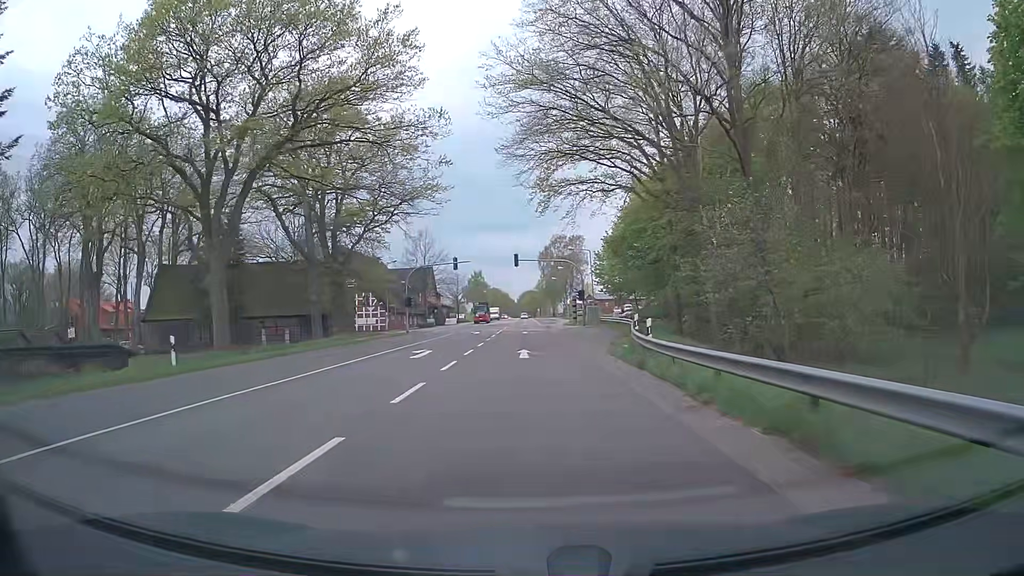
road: primary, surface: asphalt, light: Day
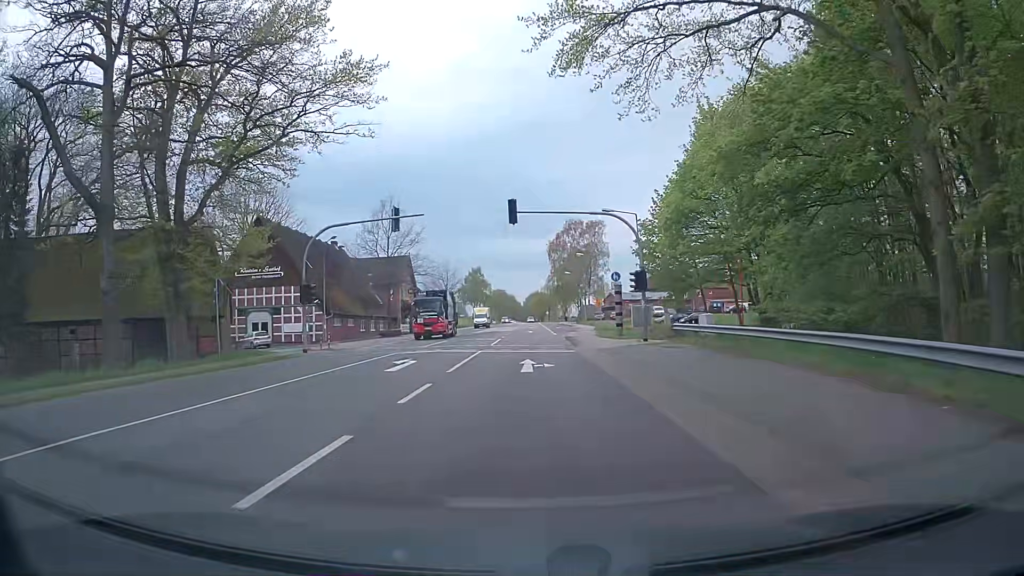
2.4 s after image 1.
(-0.1, +30.3) m; 0°
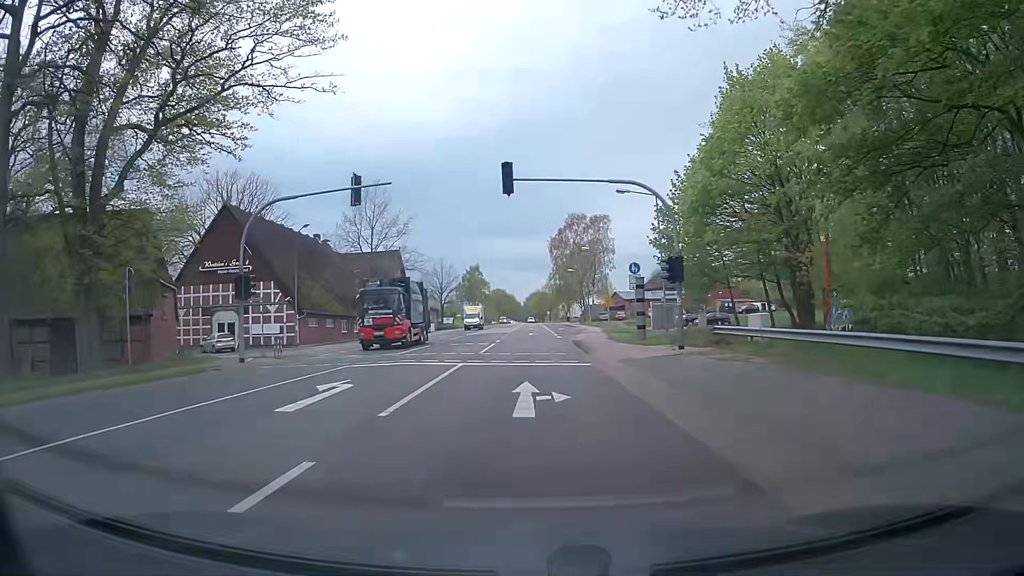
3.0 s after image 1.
(-0.1, +7.6) m; 0°
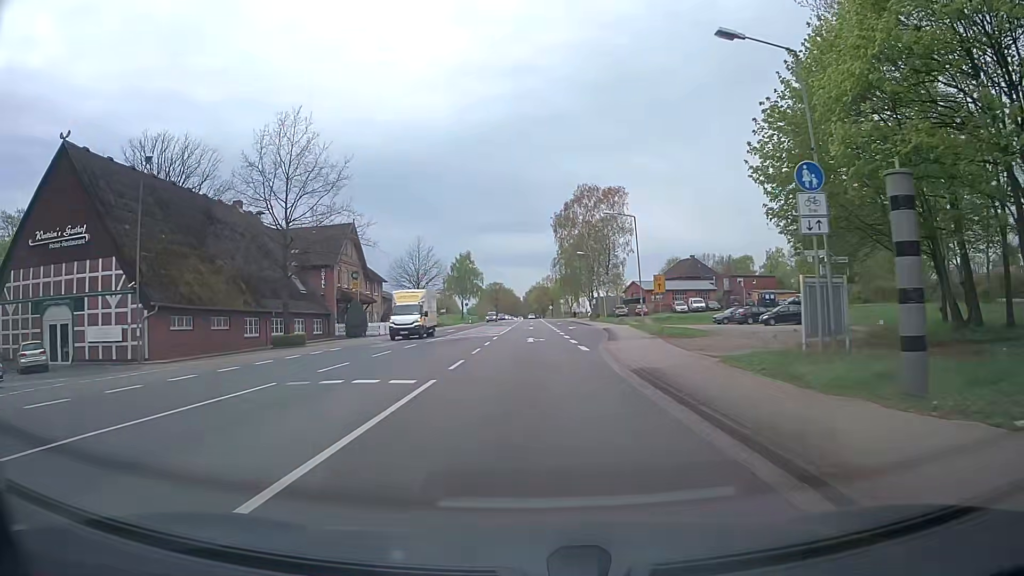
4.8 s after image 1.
(-0.2, +22.8) m; 0°
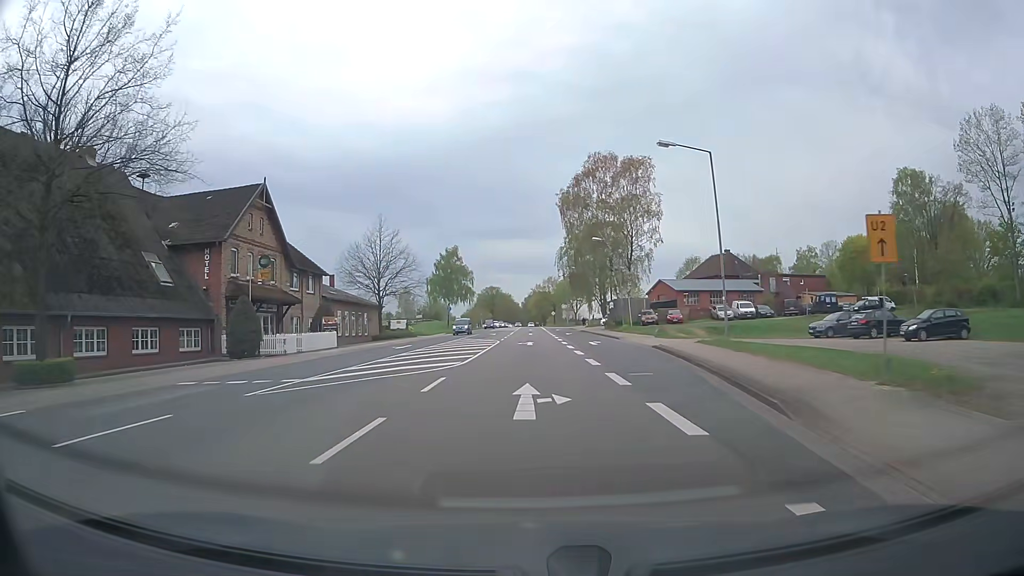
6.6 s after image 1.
(0.0, +22.9) m; 0°
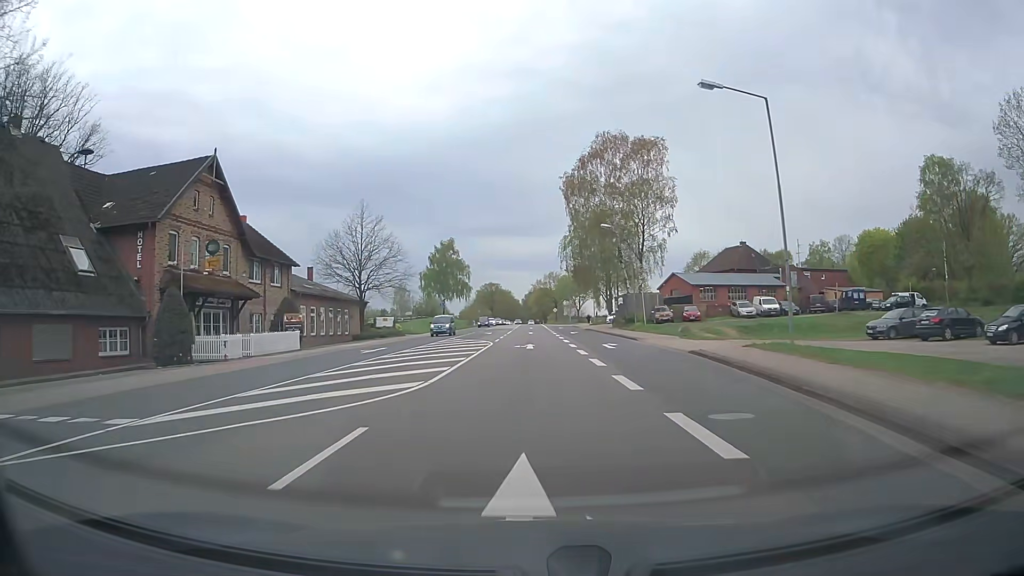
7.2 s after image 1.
(0.0, +7.6) m; 0°
